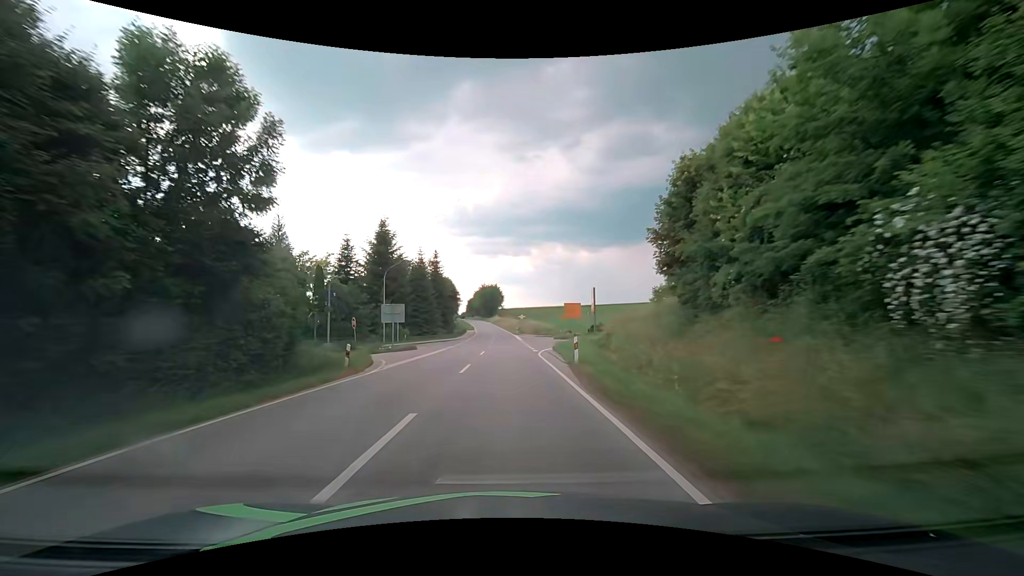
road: secondary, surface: asphalt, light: Day
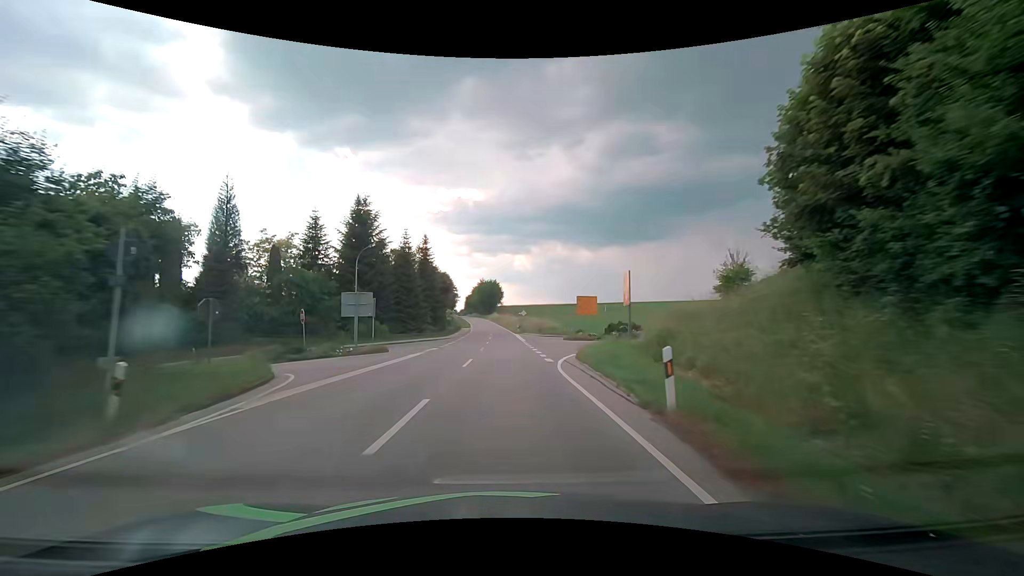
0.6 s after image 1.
(-0.1, +10.6) m; 0°
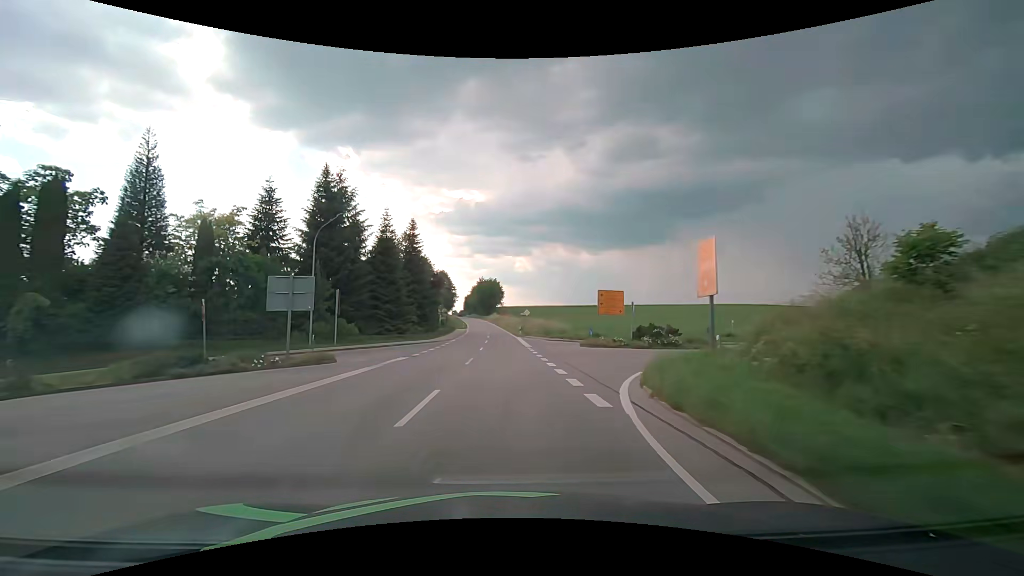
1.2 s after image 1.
(0.0, +10.6) m; 0°
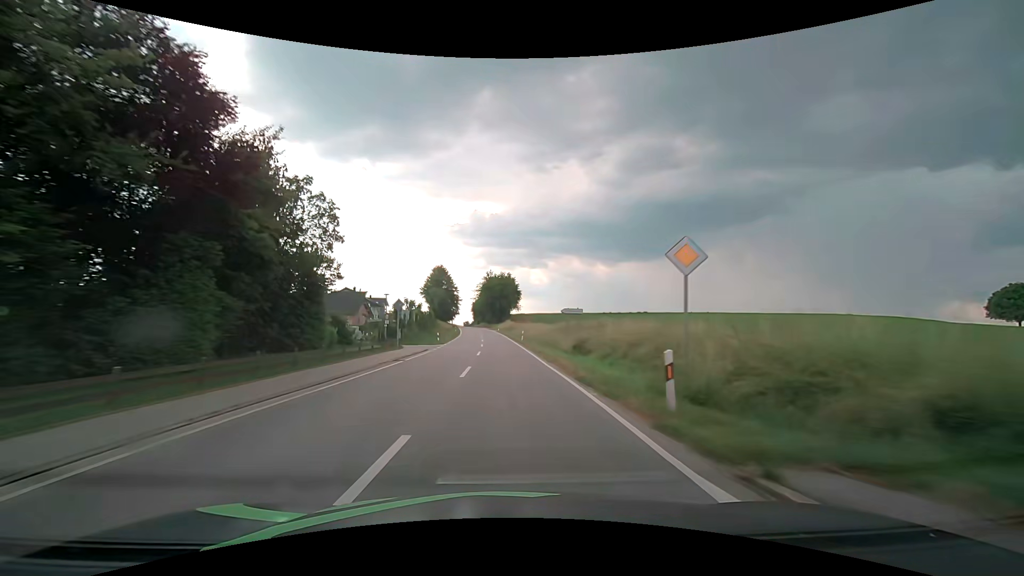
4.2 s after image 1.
(-0.4, +52.6) m; -2°
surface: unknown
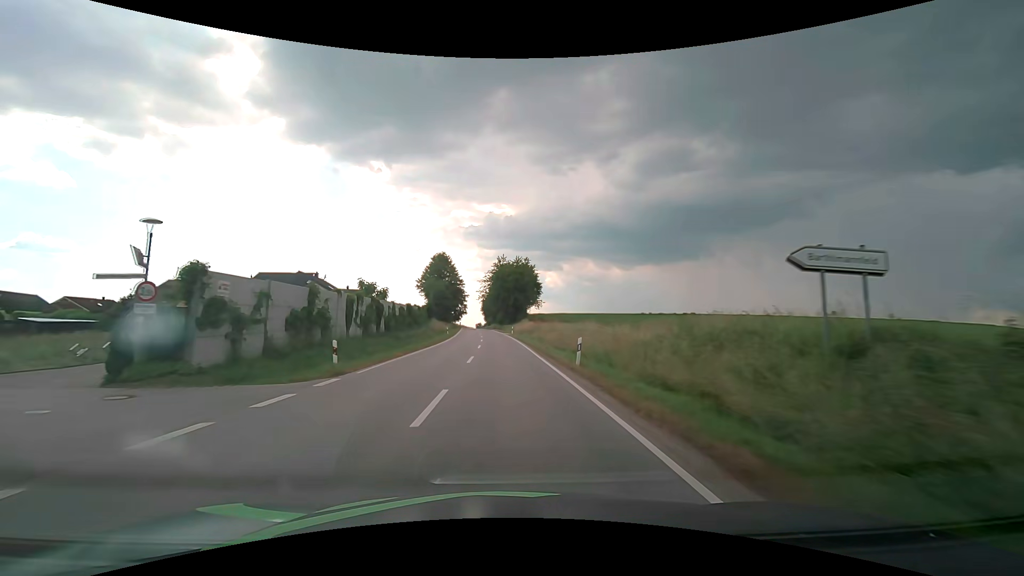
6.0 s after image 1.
(-0.4, +31.5) m; -2°
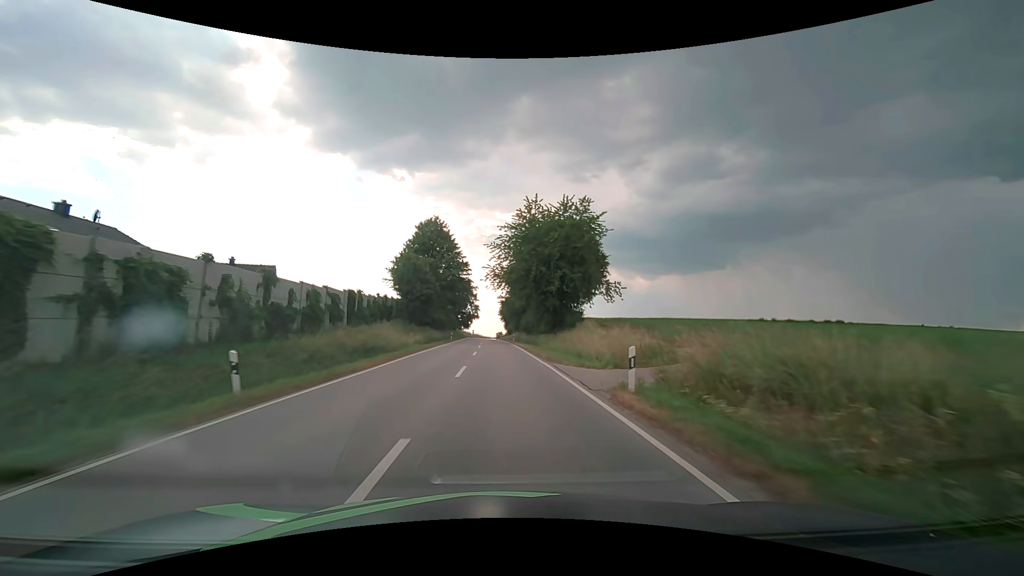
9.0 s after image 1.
(-1.3, +53.0) m; -2°
(0, +10) (0, +20) (0, +30) (-1, +40) (-1, +50) (-2, +60) (-2, +70) (-2, +80) (-3, +90) (-3, +100) m
